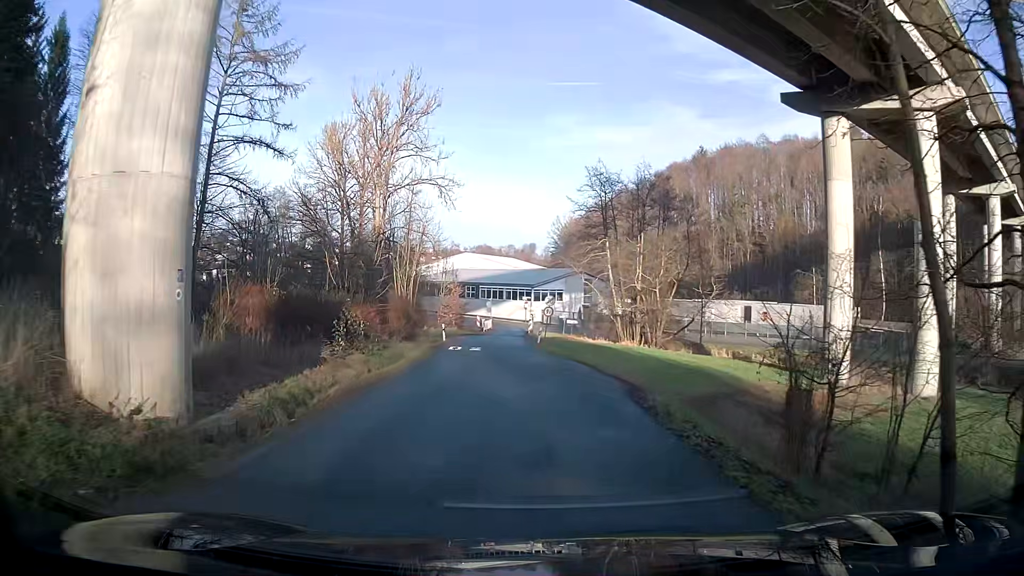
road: residential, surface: asphalt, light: Day
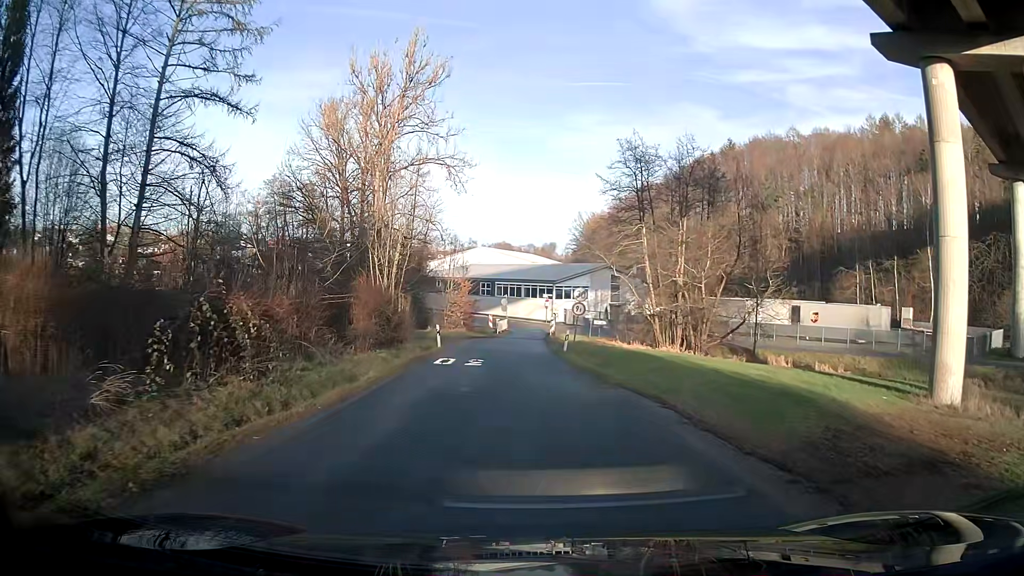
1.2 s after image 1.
(-0.1, +9.7) m; -2°
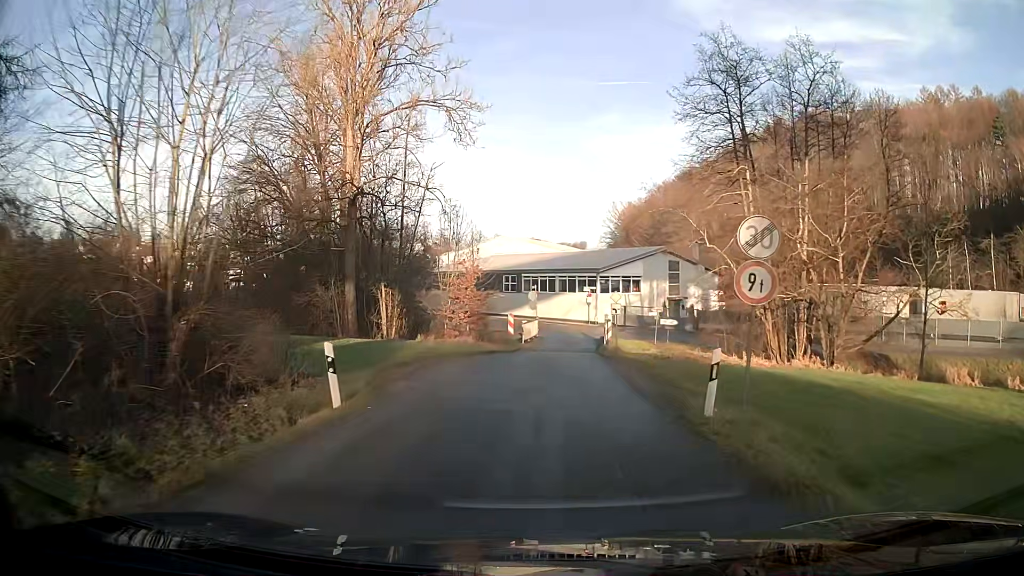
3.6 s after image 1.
(-0.5, +19.2) m; -2°
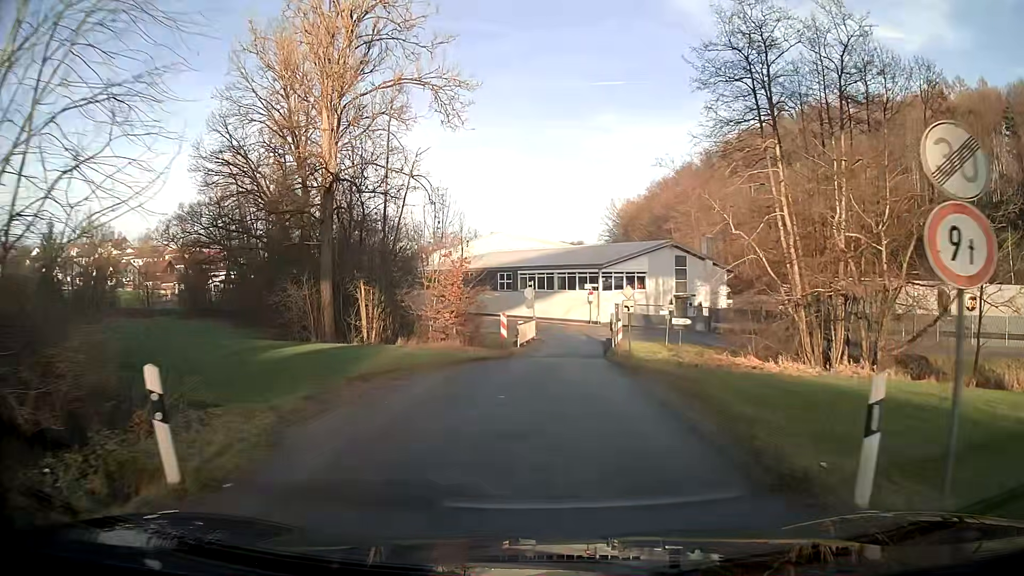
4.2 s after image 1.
(0.0, +4.8) m; 0°
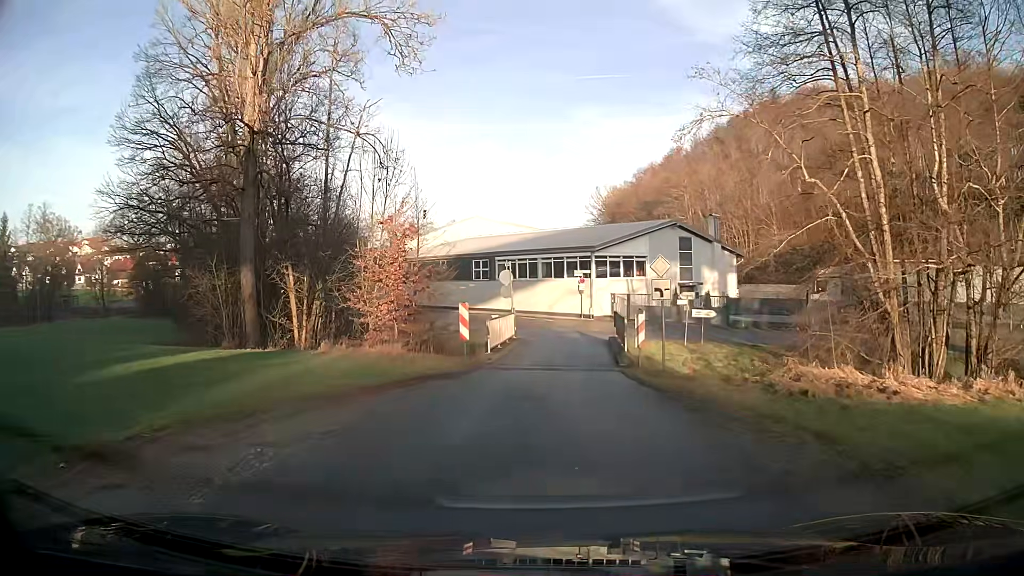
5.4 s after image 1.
(+0.1, +9.5) m; +1°
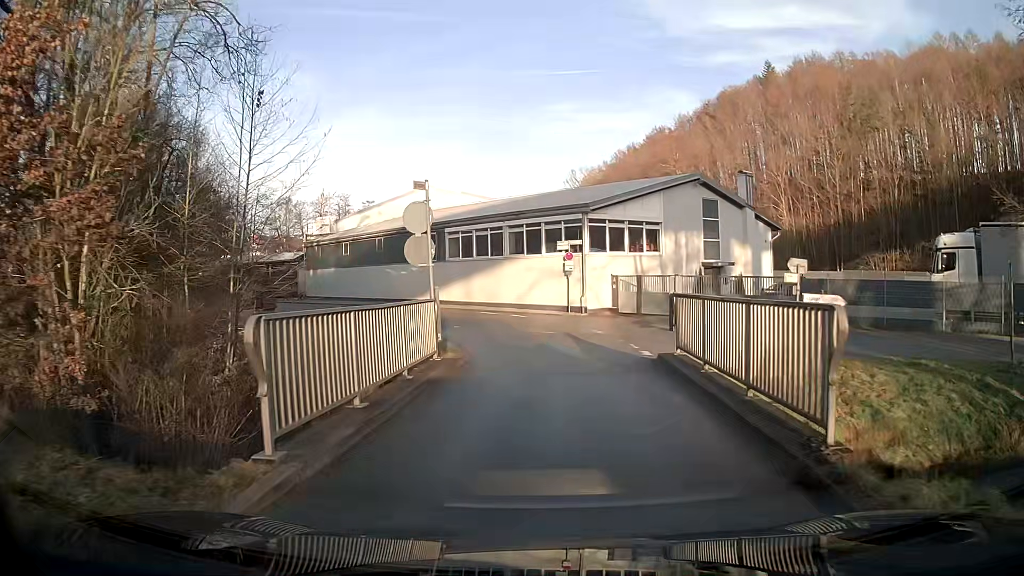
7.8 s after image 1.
(+0.4, +16.1) m; +3°
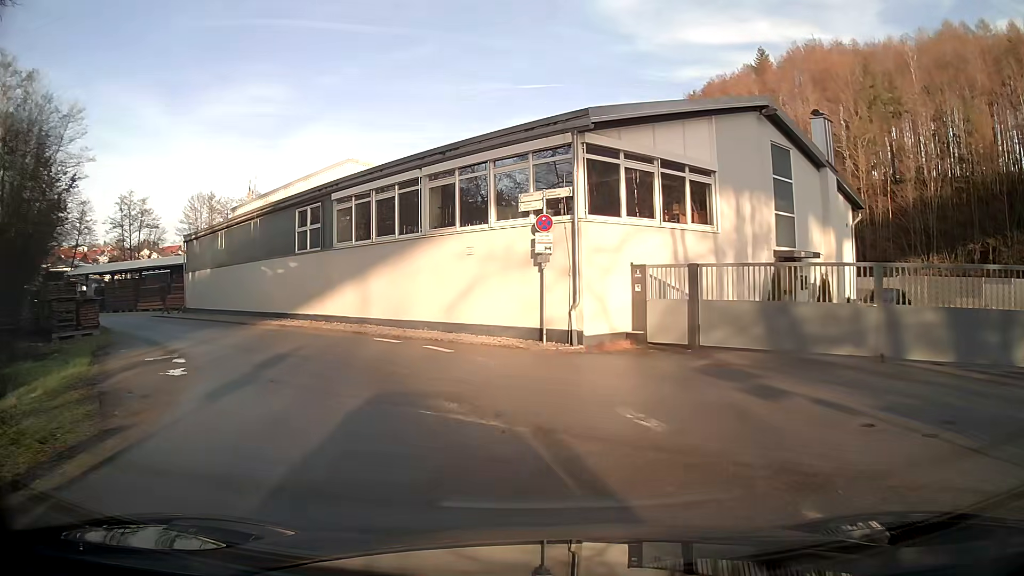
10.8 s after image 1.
(+0.5, +17.4) m; -1°
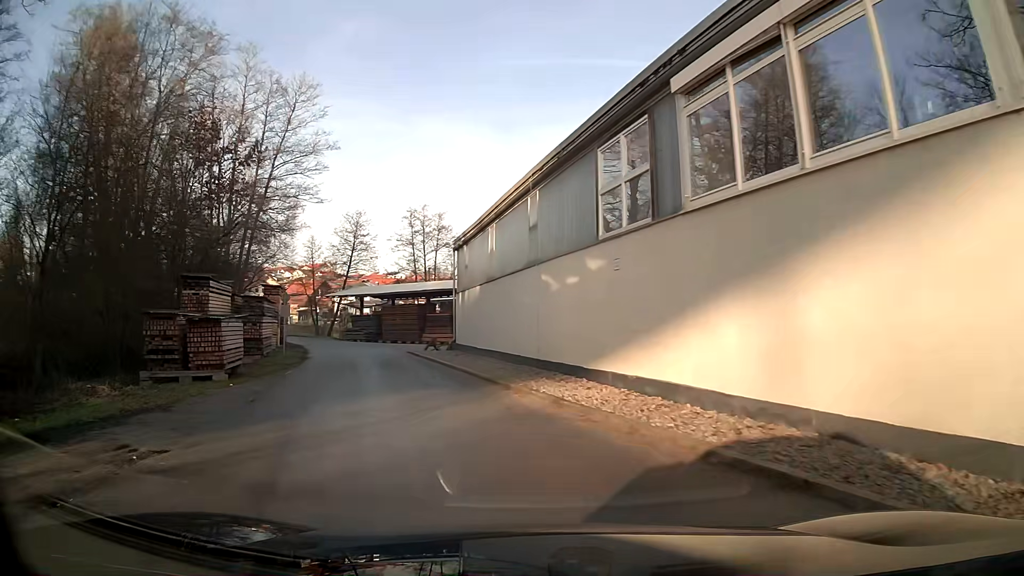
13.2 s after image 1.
(-3.8, +15.0) m; -30°
